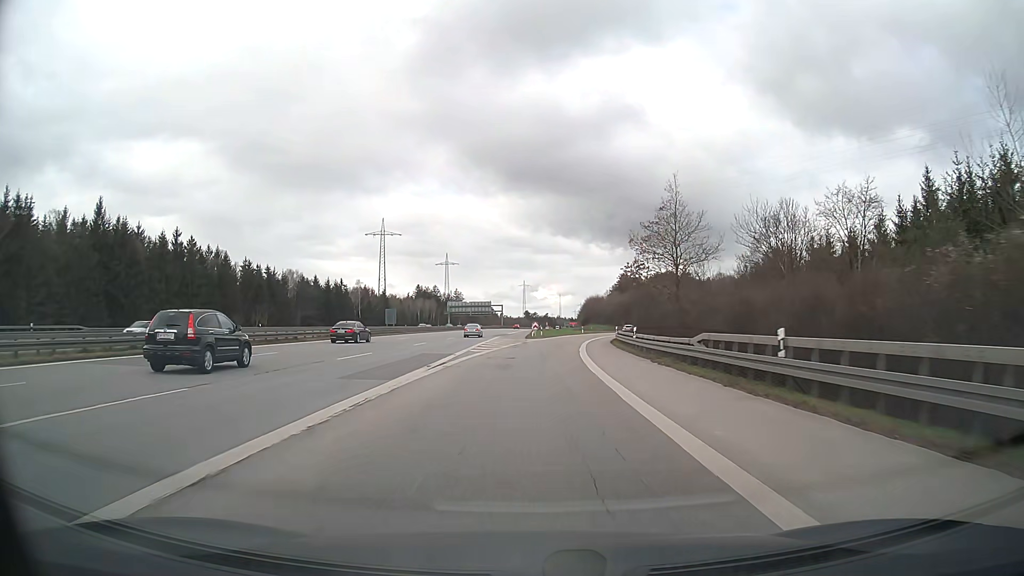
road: motorway_link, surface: asphalt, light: Day
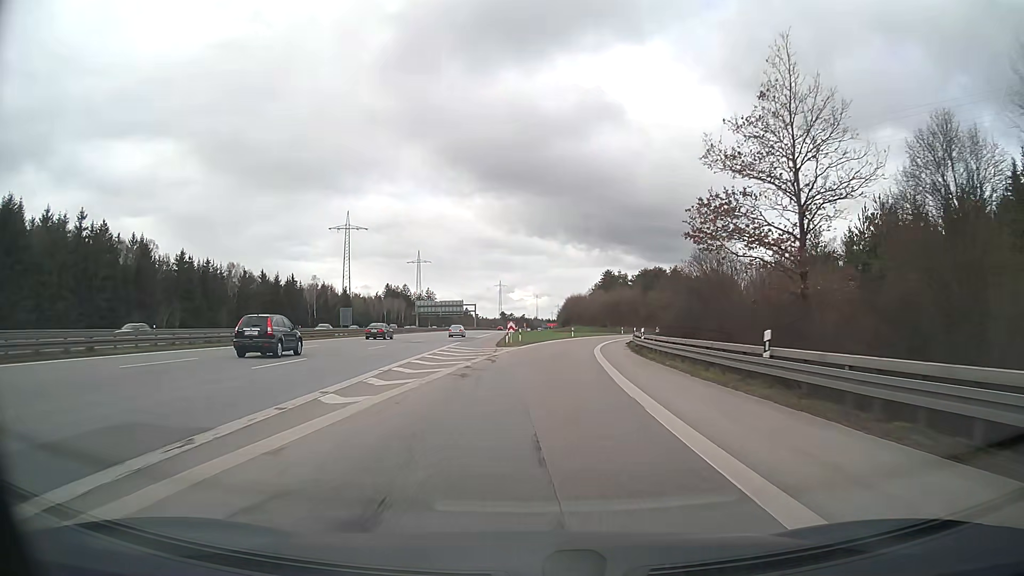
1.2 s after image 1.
(+0.3, +23.3) m; +2°
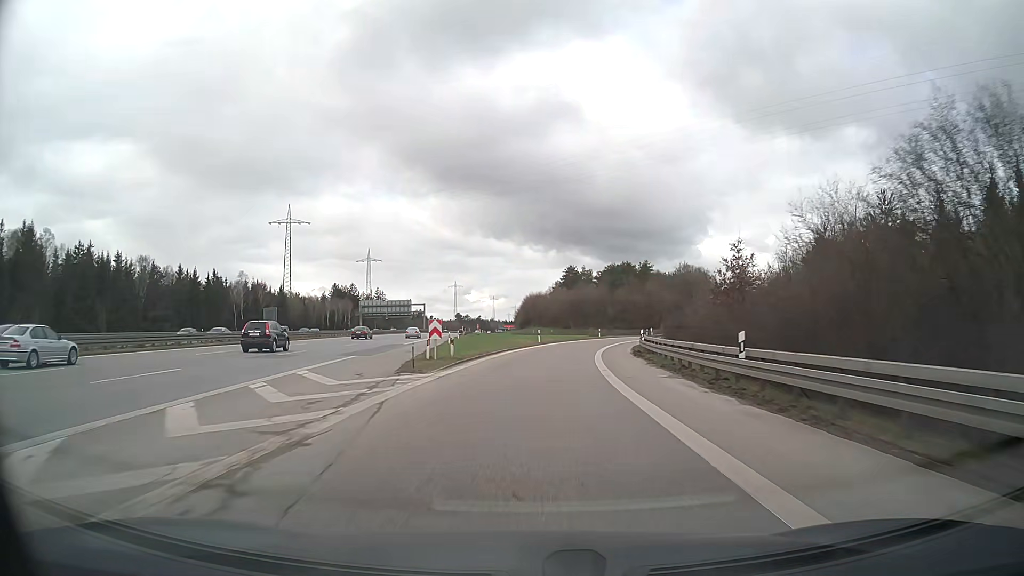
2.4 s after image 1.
(+0.8, +22.9) m; +4°
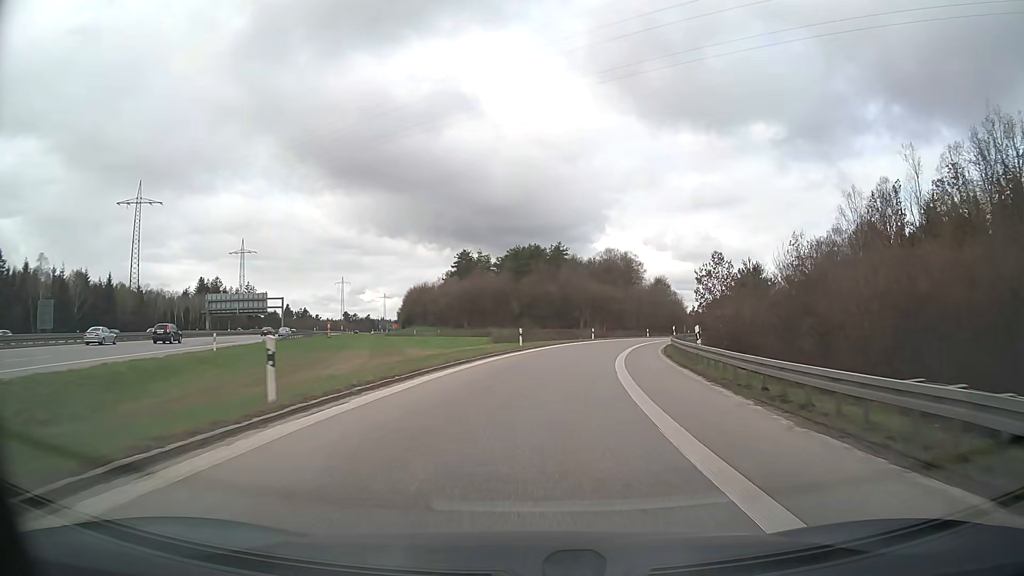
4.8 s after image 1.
(+3.2, +45.0) m; +8°
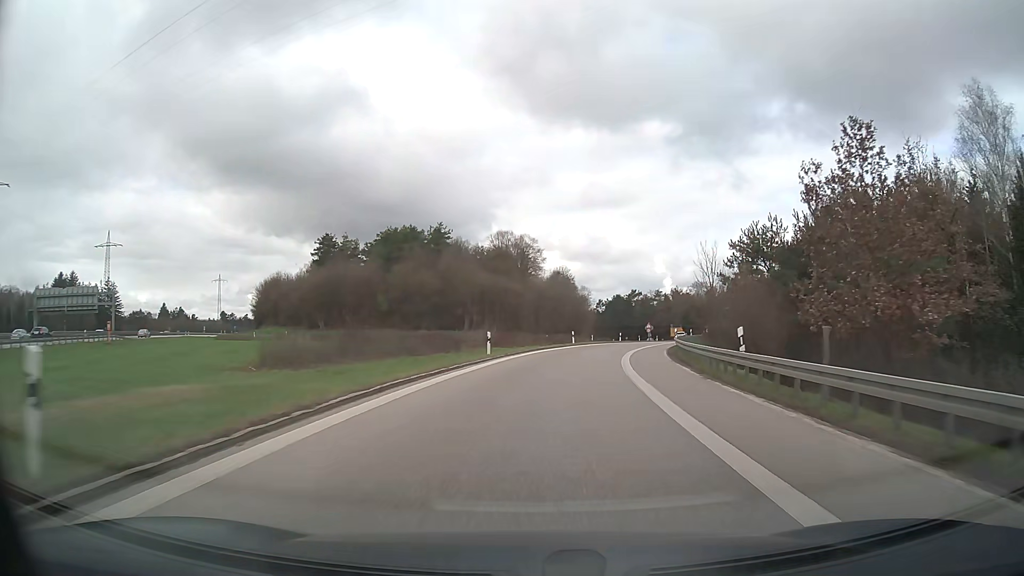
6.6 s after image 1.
(+2.8, +33.0) m; +10°
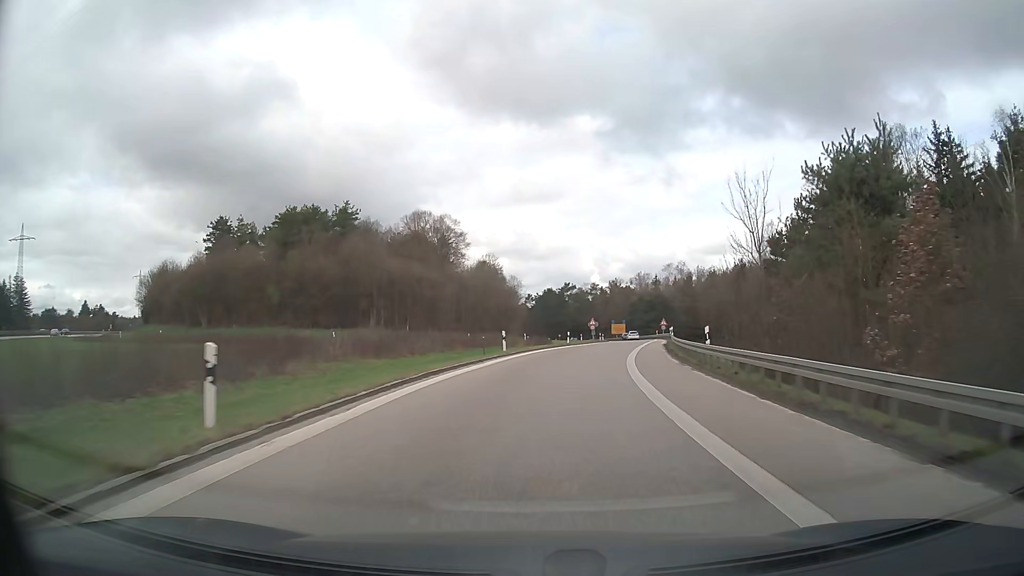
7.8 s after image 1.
(+1.2, +21.4) m; +6°
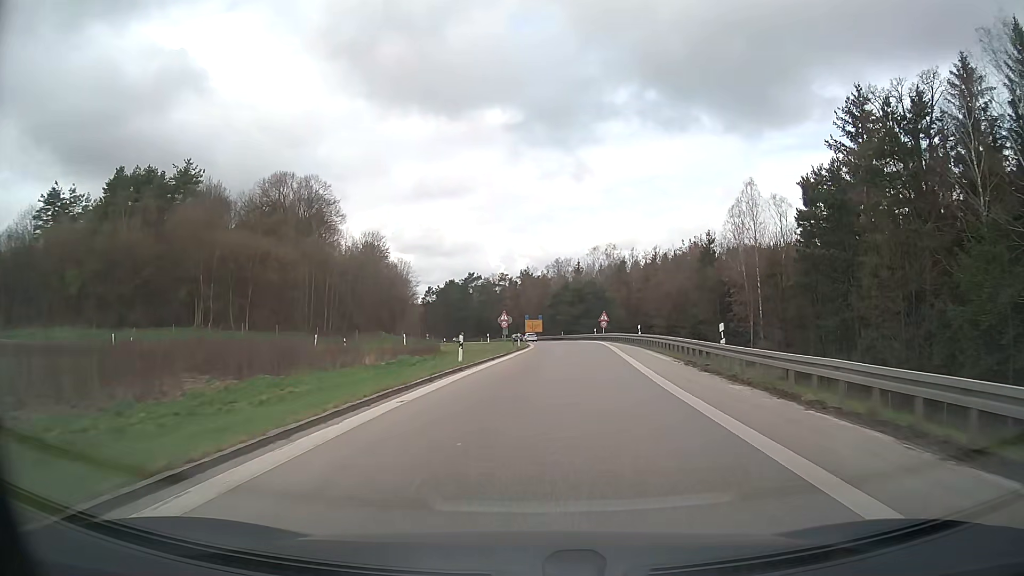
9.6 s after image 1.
(+2.4, +30.3) m; +8°
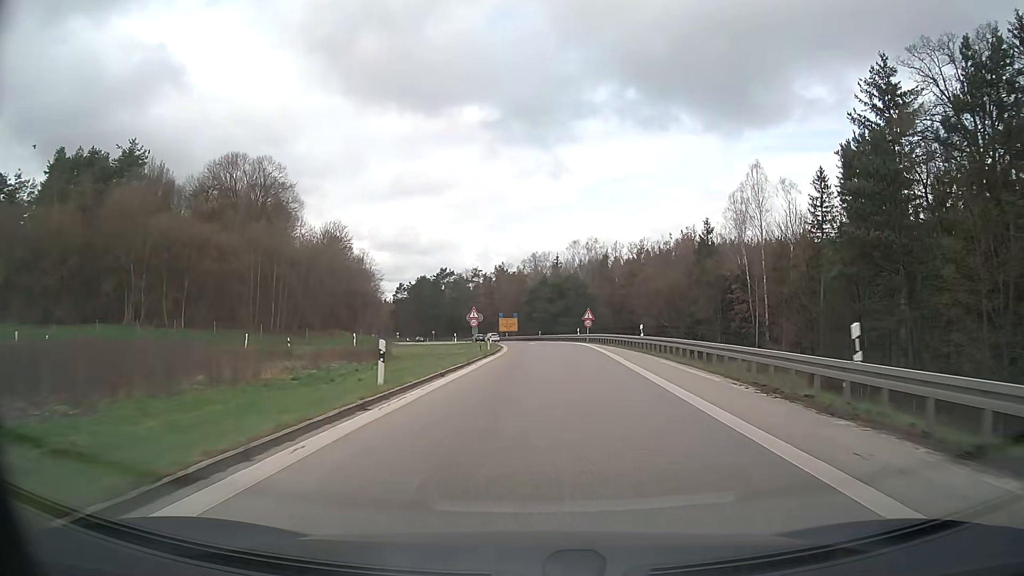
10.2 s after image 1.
(+0.2, +9.7) m; +2°
(0, +10) (+1, +20) (+1, +30) (+1, +40) (+1, +50) (+1, +60) (+1, +70) (0, +80) (-2, +90) (-4, +100) m
